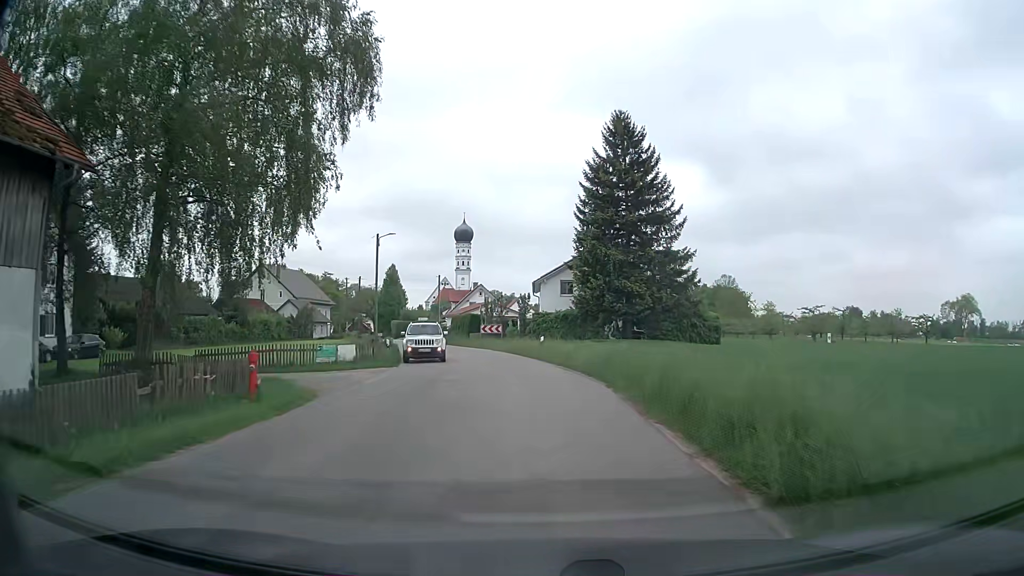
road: tertiary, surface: asphalt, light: Day
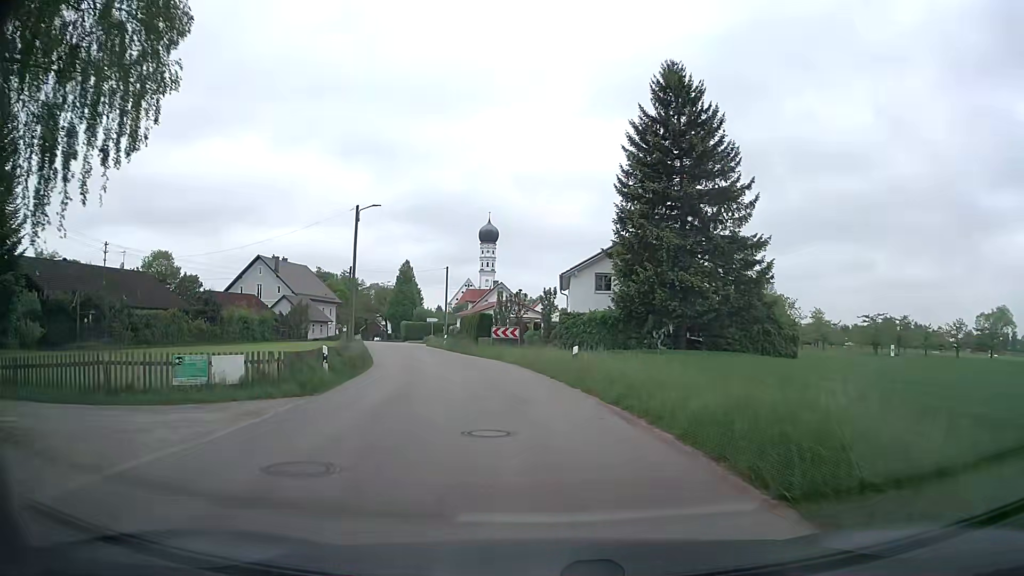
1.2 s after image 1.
(-0.2, +11.7) m; -2°
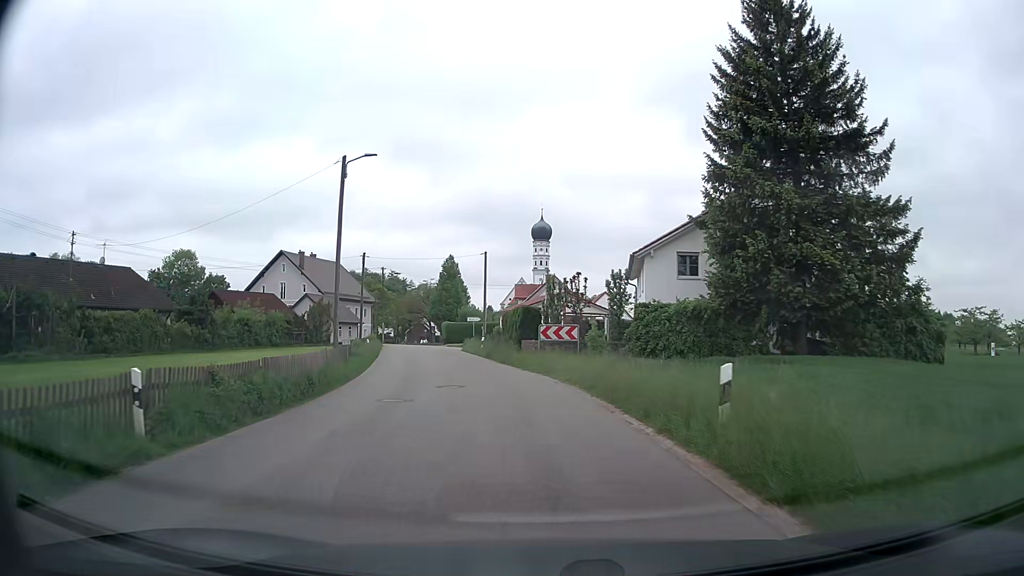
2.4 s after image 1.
(-0.4, +11.2) m; -4°
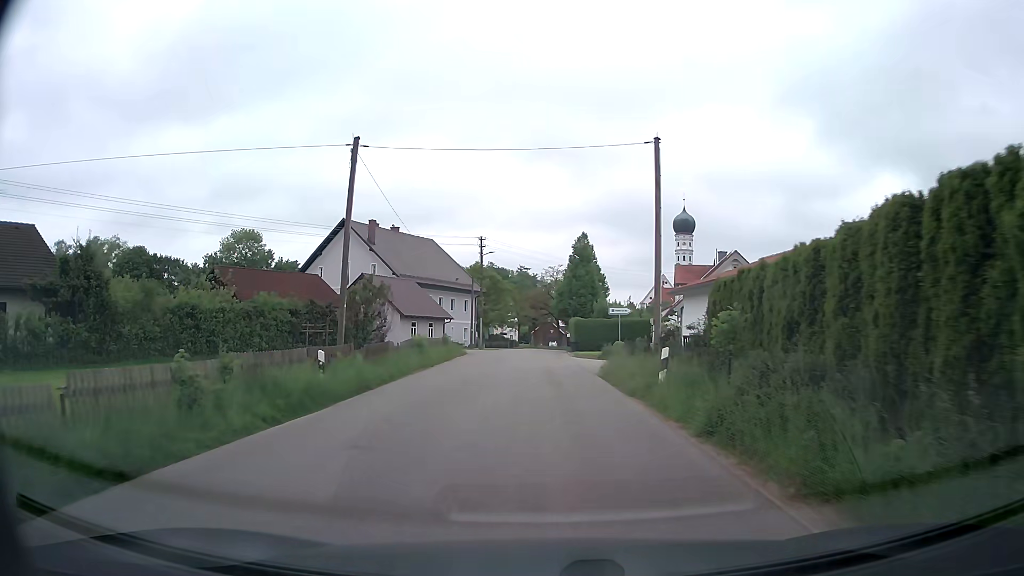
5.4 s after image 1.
(-3.0, +26.6) m; -12°
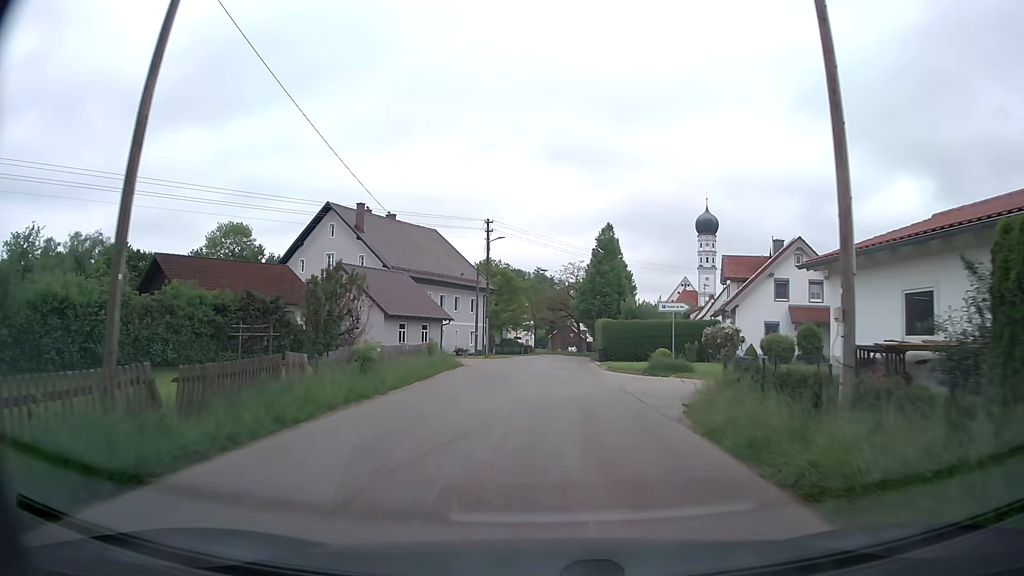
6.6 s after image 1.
(-0.1, +10.6) m; -1°
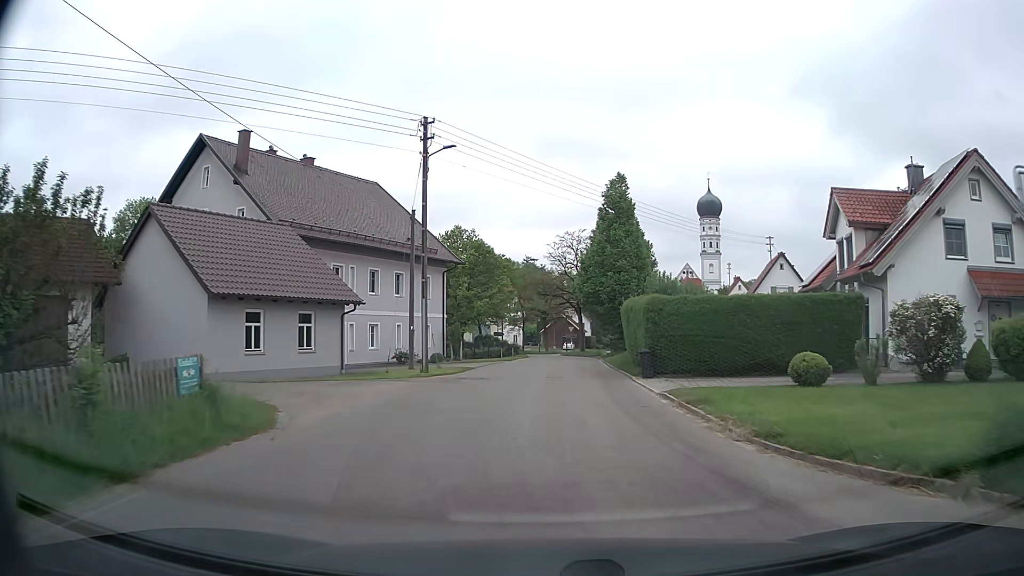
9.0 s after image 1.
(0.0, +21.5) m; 0°
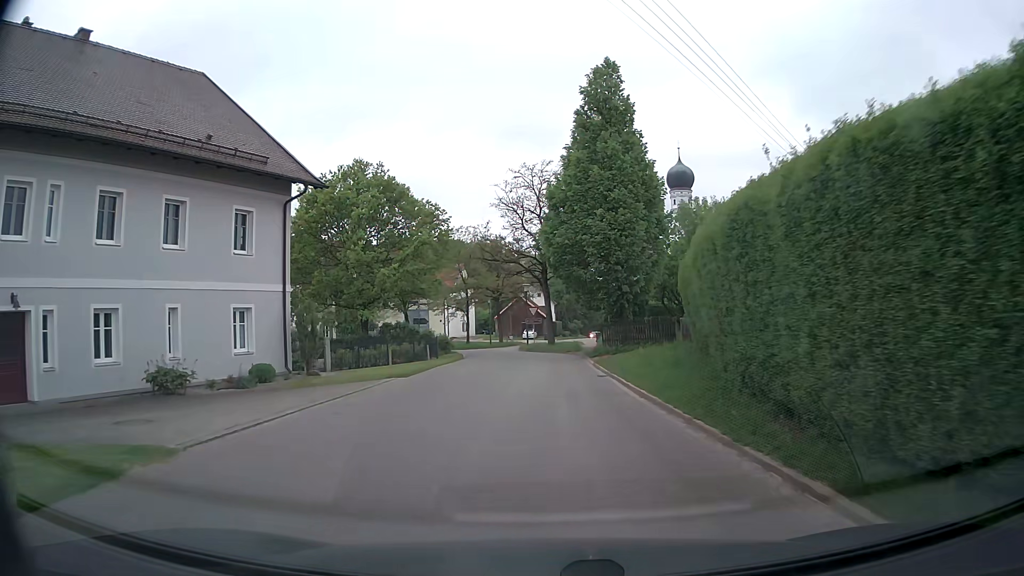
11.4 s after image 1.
(+0.6, +21.9) m; +4°
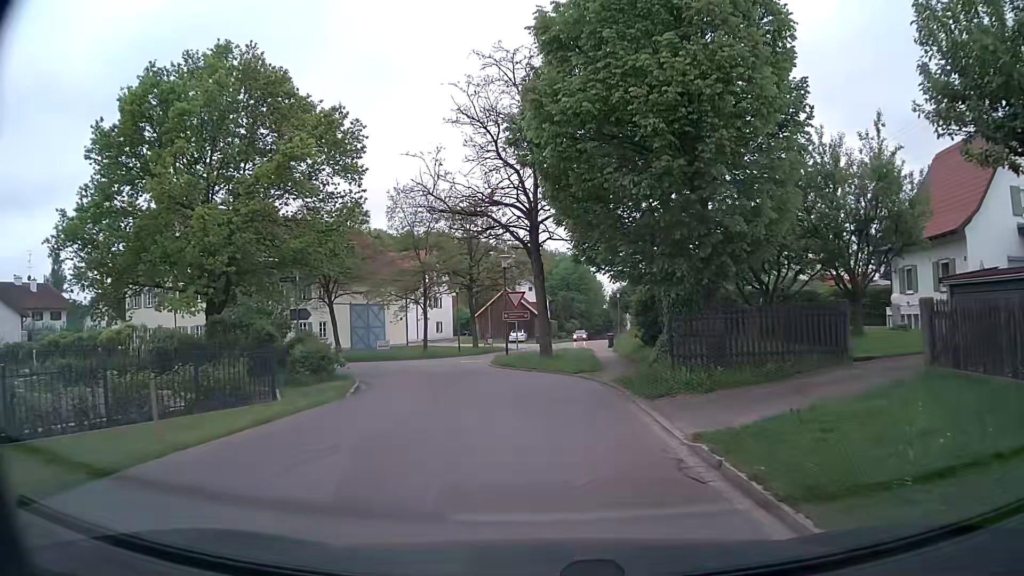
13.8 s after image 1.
(+0.1, +18.2) m; 0°
(0, +10) (-1, +20) (-4, +30) (-2, +39) (+2, +49) (+4, +58) (+5, +68) (+6, +78) (+8, +88) (+9, +98) m
